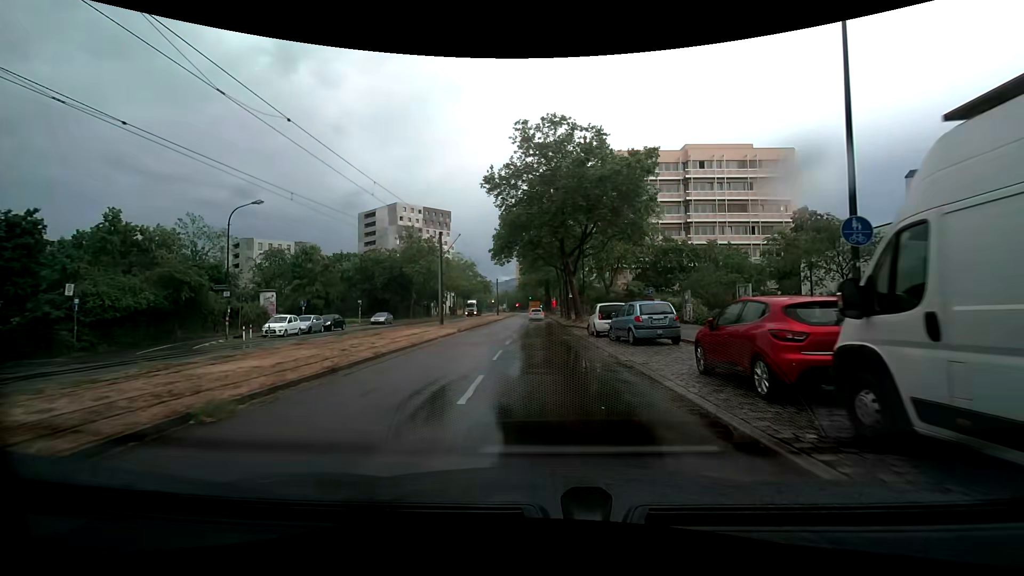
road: tertiary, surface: asphalt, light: Day
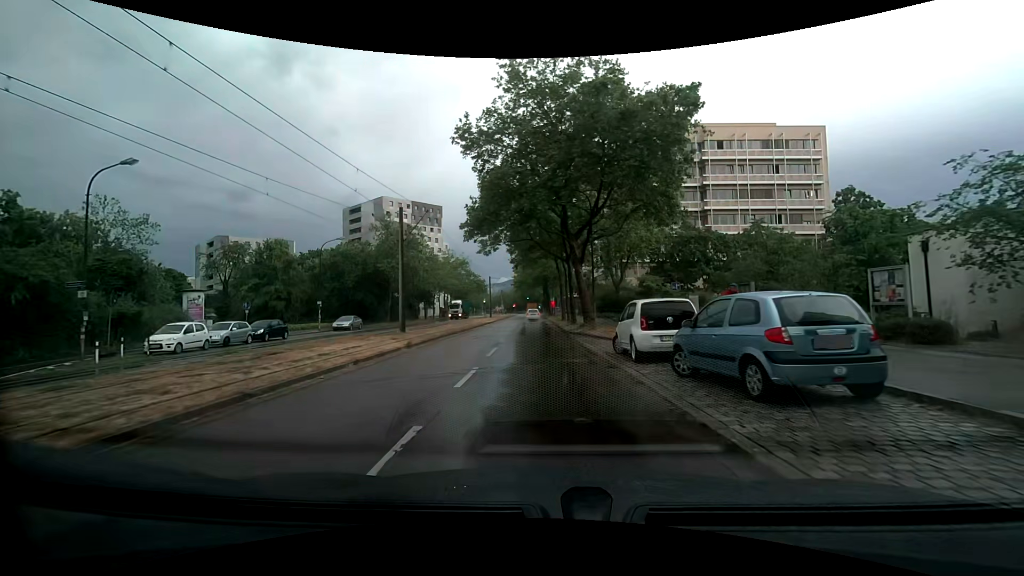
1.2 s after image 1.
(+0.2, +10.2) m; +1°
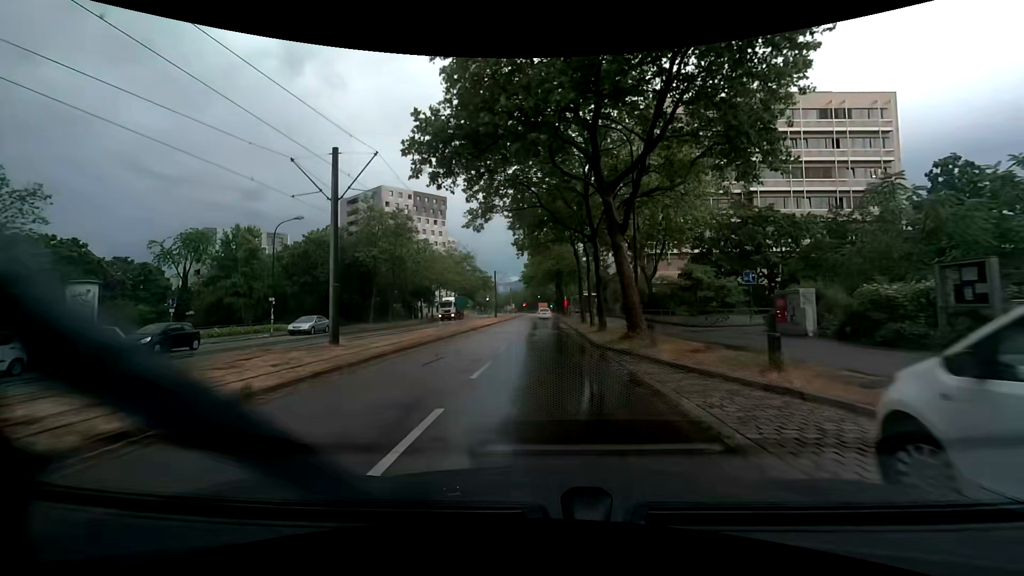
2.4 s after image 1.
(0.0, +11.0) m; -1°
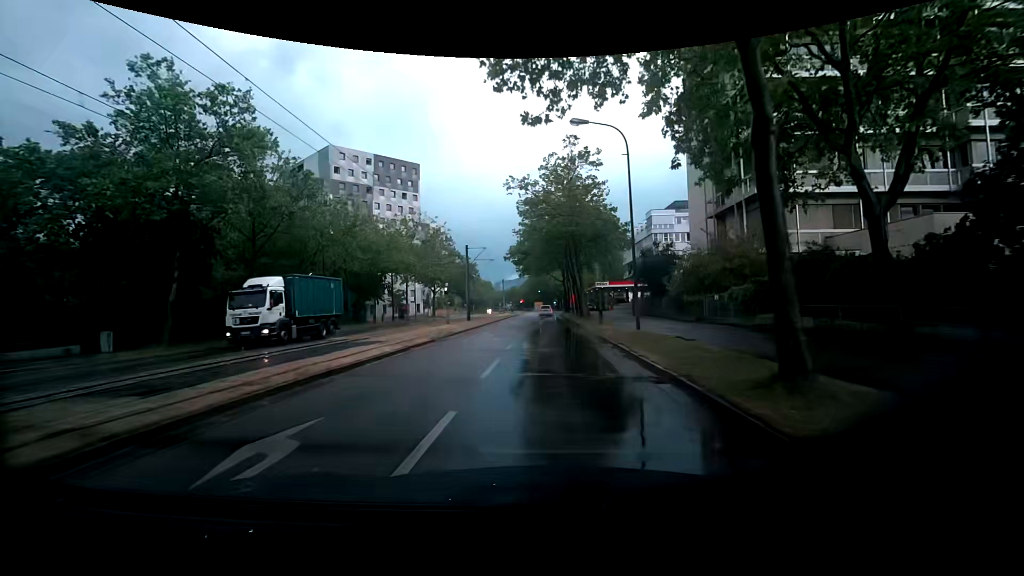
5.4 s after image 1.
(+0.2, +30.3) m; +1°
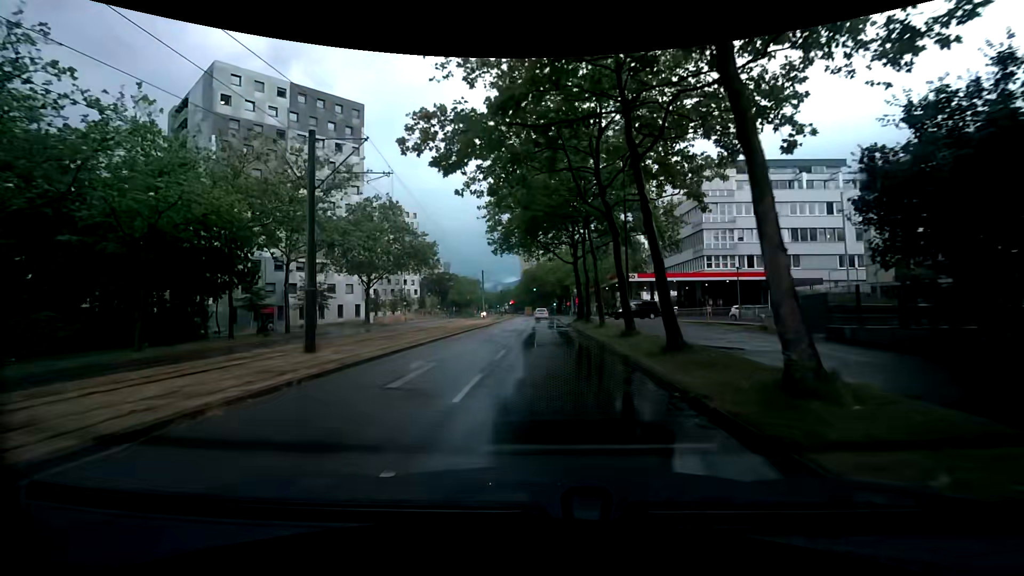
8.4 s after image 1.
(+0.3, +32.3) m; +1°
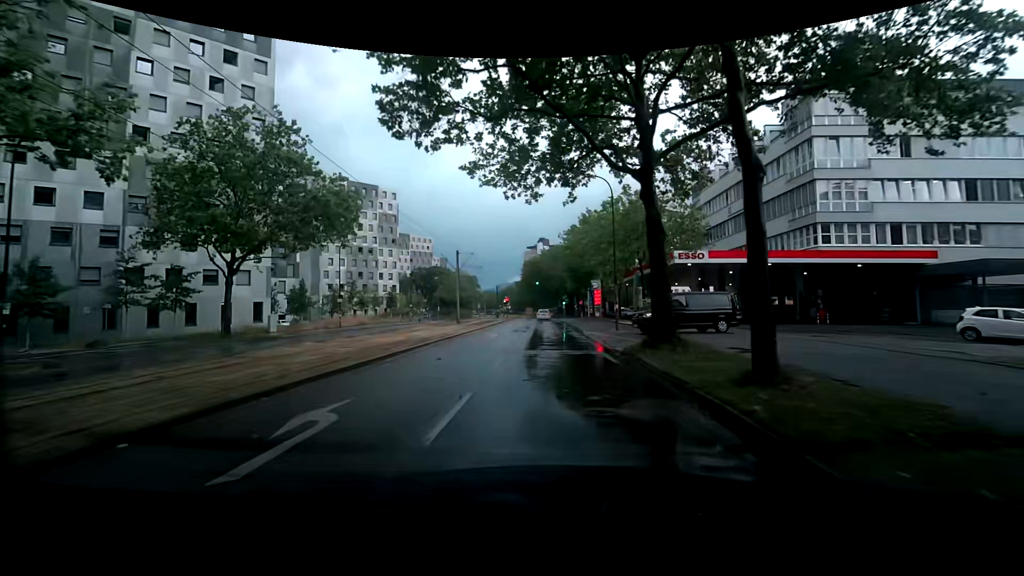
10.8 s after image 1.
(+0.4, +26.0) m; -1°
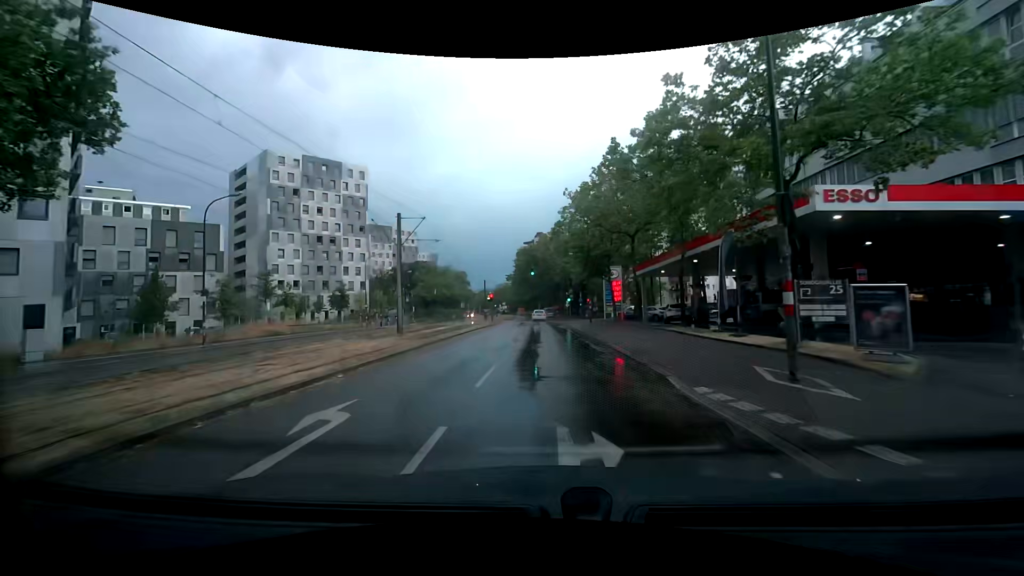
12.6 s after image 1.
(-0.1, +20.1) m; 0°
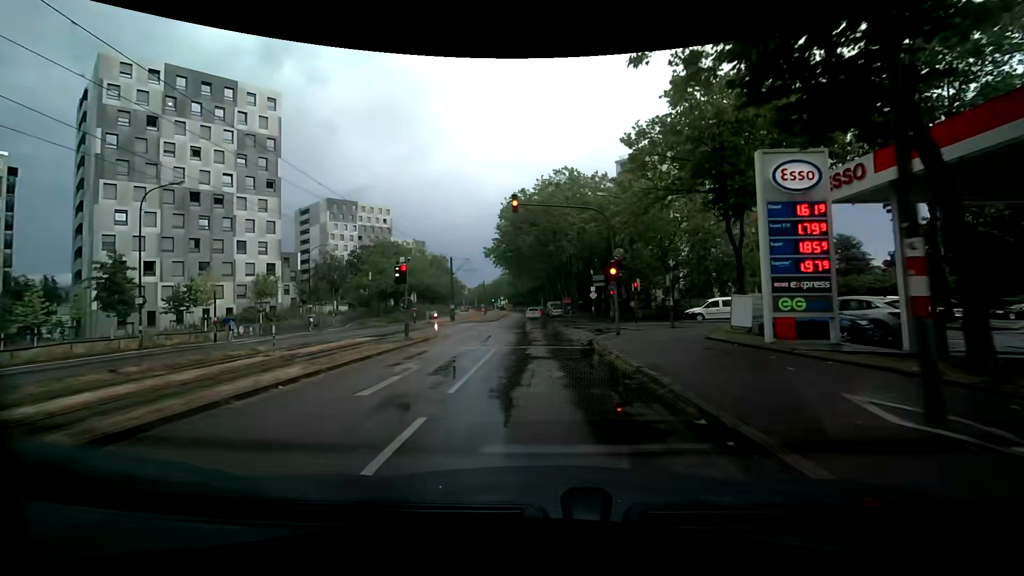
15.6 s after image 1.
(+0.5, +35.4) m; +2°
